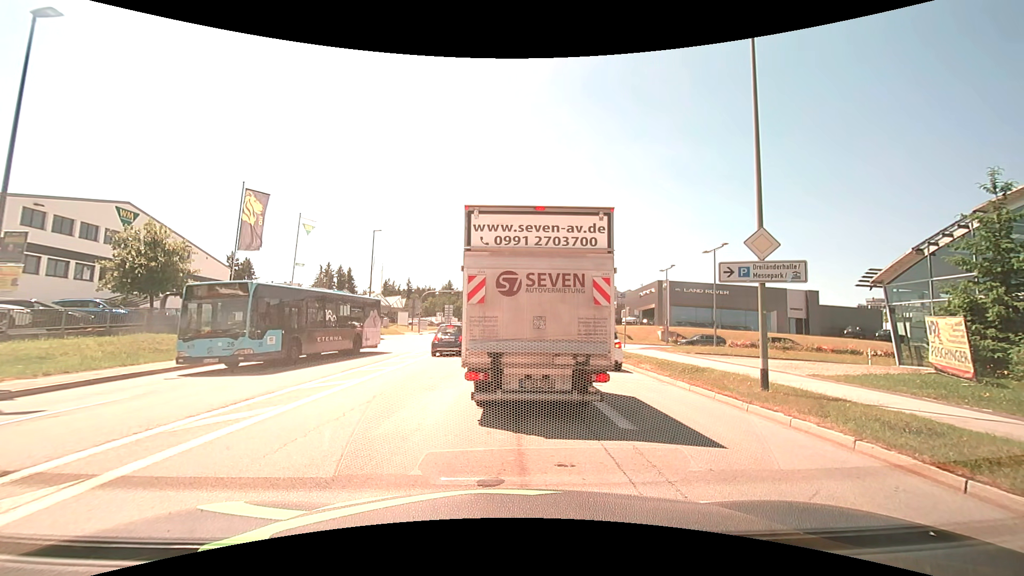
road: tertiary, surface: asphalt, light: Day
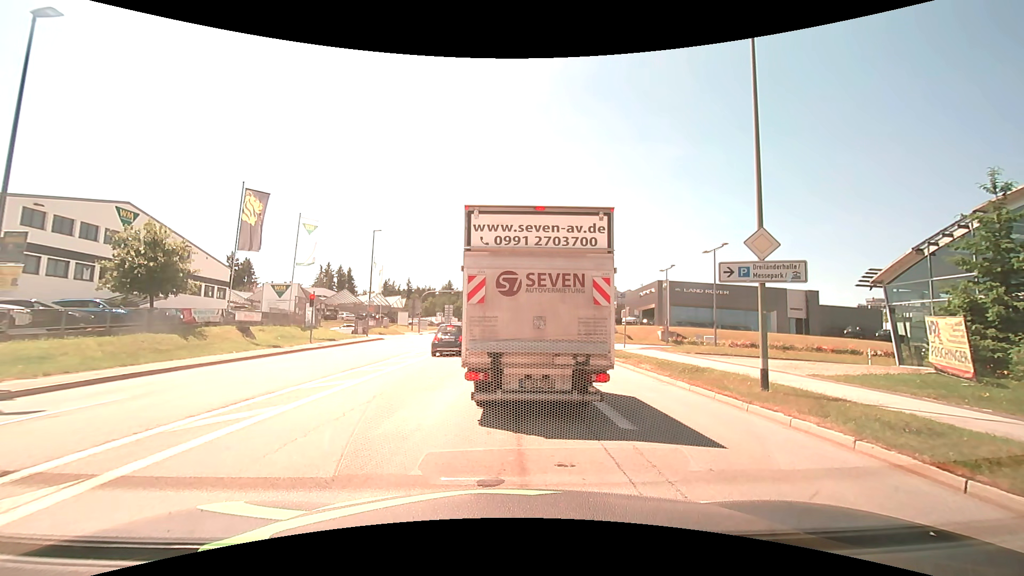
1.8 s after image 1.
(0.0, 0.0) m; 0°
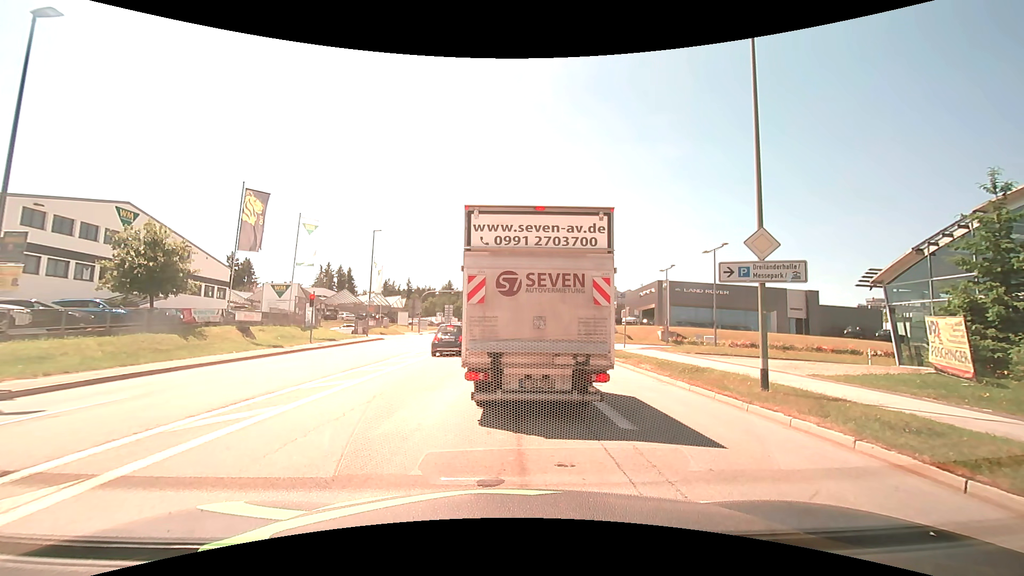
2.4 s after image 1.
(0.0, 0.0) m; 0°
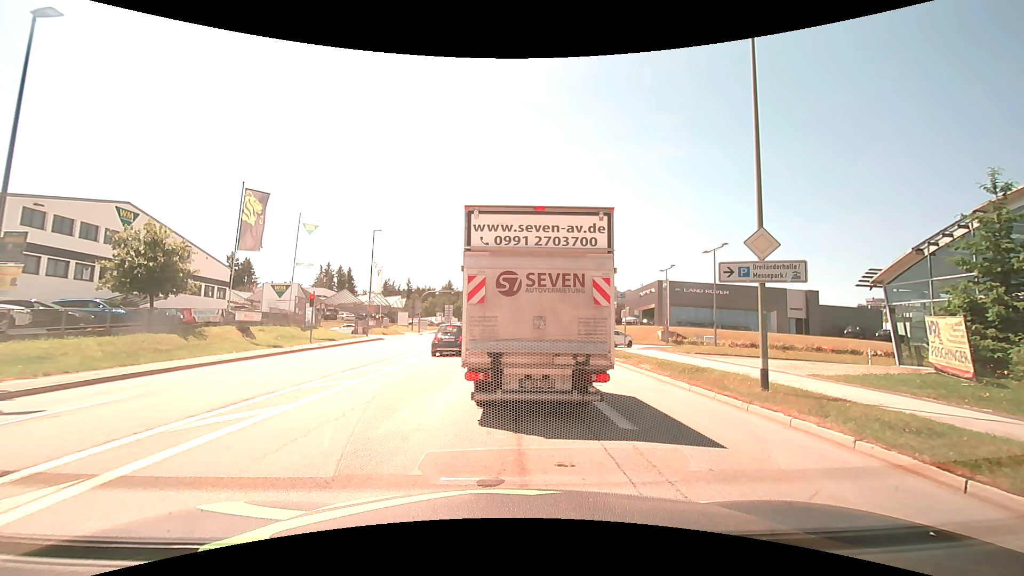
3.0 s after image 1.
(0.0, 0.0) m; 0°
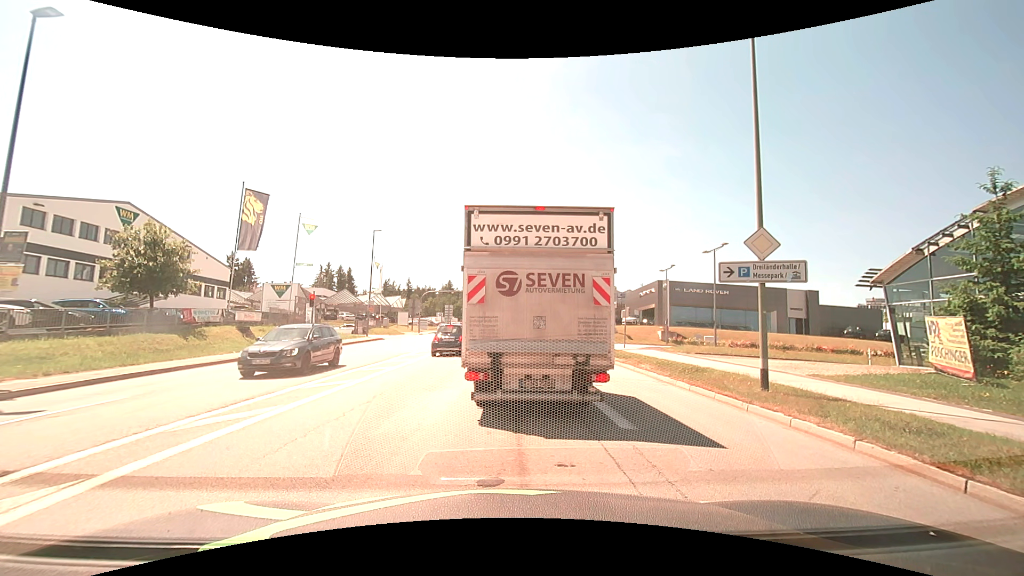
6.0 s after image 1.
(0.0, 0.0) m; 0°
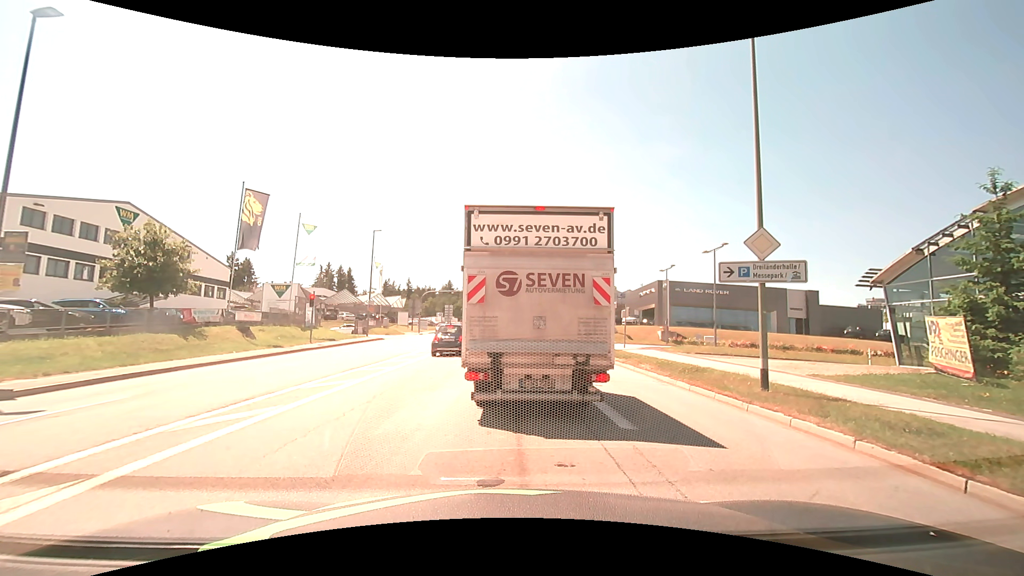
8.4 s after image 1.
(0.0, 0.0) m; 0°
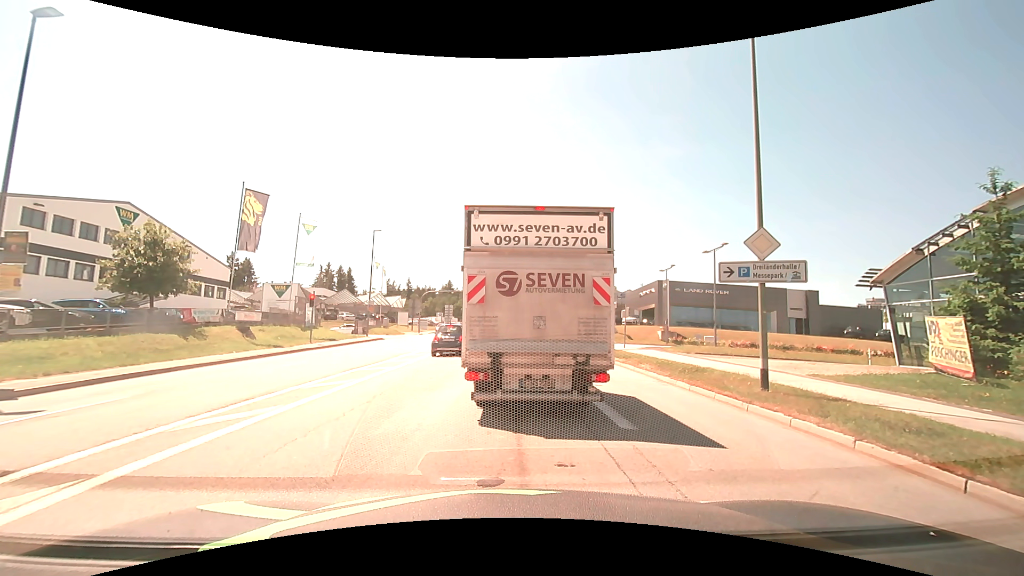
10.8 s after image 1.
(0.0, 0.0) m; 0°
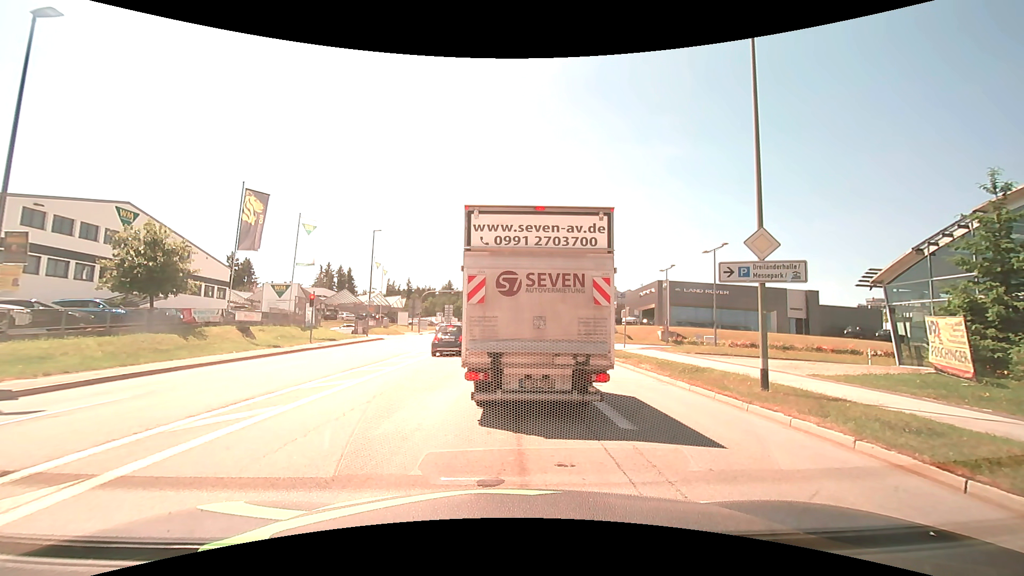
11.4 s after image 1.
(0.0, 0.0) m; 0°
